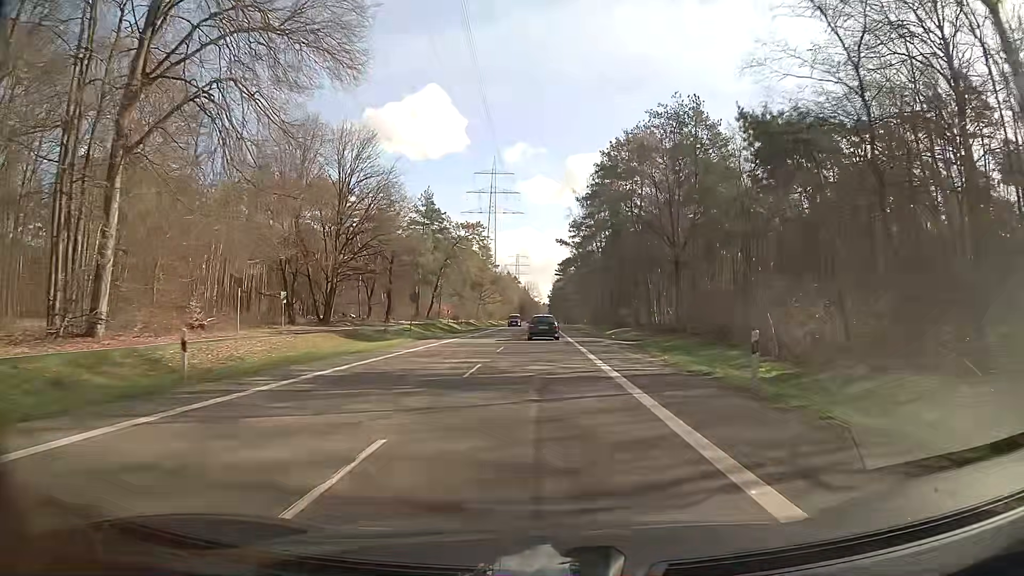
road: secondary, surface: asphalt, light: Day
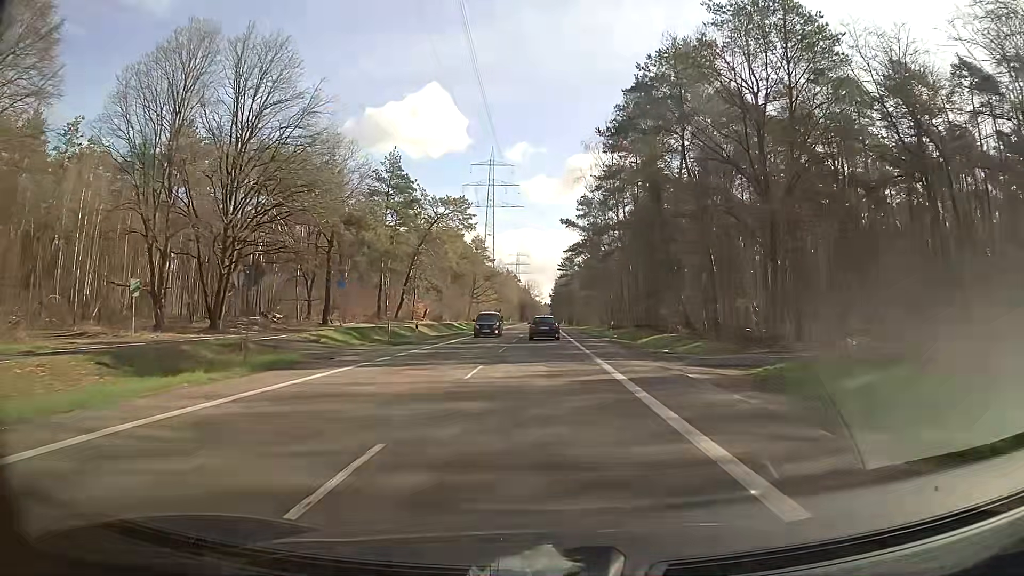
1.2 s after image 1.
(-0.2, +23.0) m; 0°
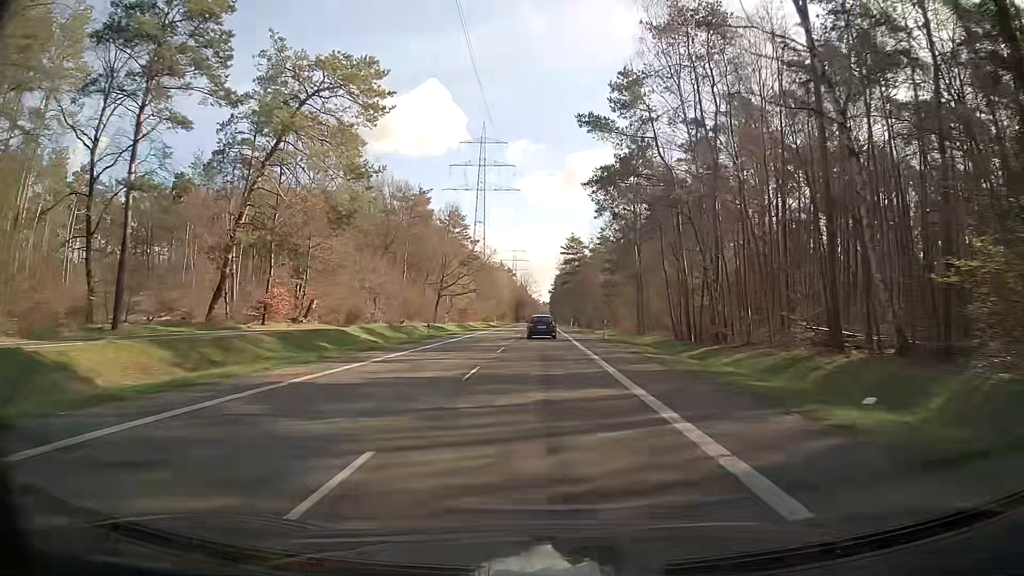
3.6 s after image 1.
(-0.1, +46.2) m; 0°
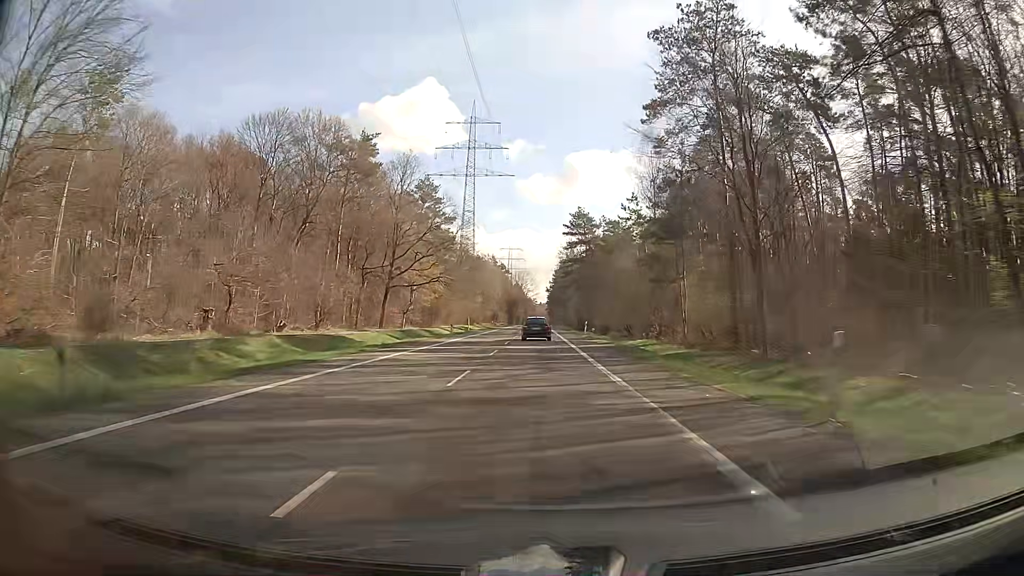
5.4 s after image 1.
(+0.3, +35.3) m; +2°
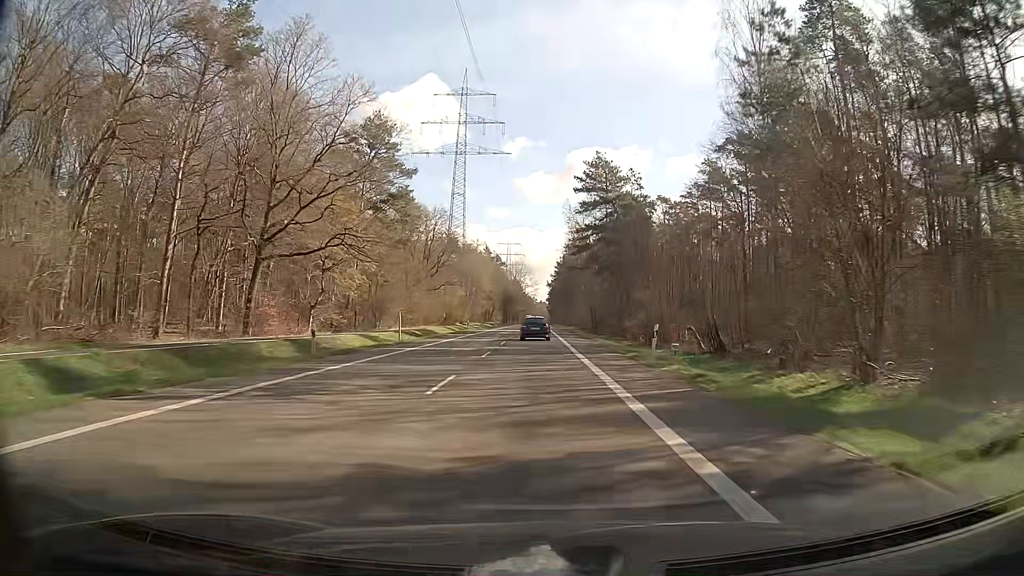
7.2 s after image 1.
(-0.5, +35.8) m; -1°
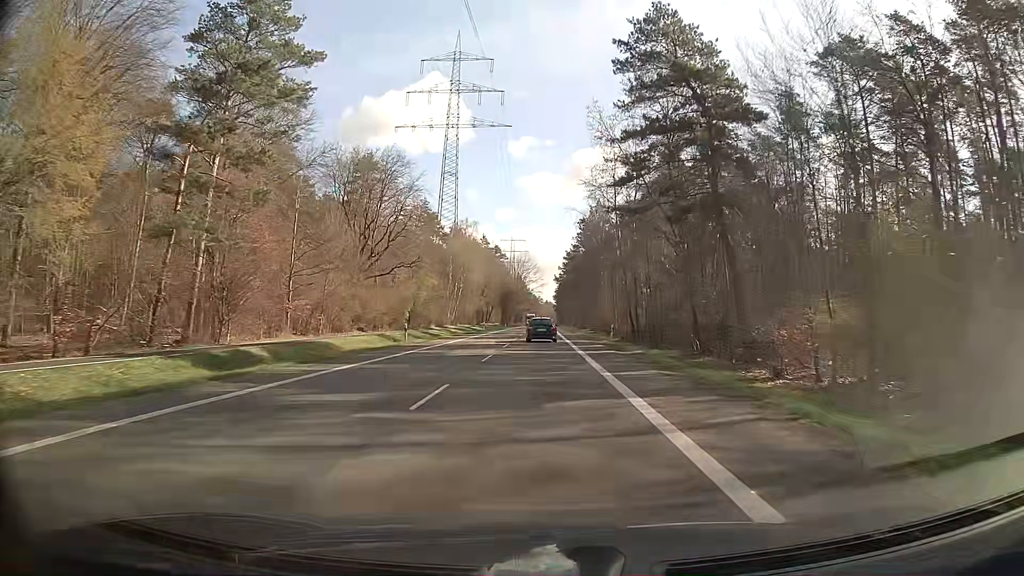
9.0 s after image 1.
(0.0, +36.3) m; 0°
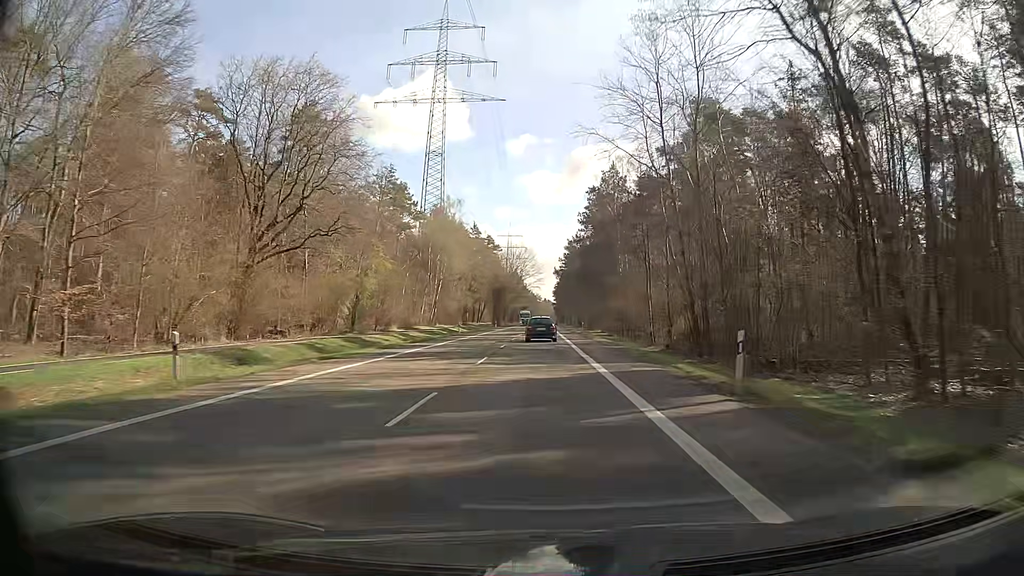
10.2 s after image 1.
(0.0, +24.4) m; 0°
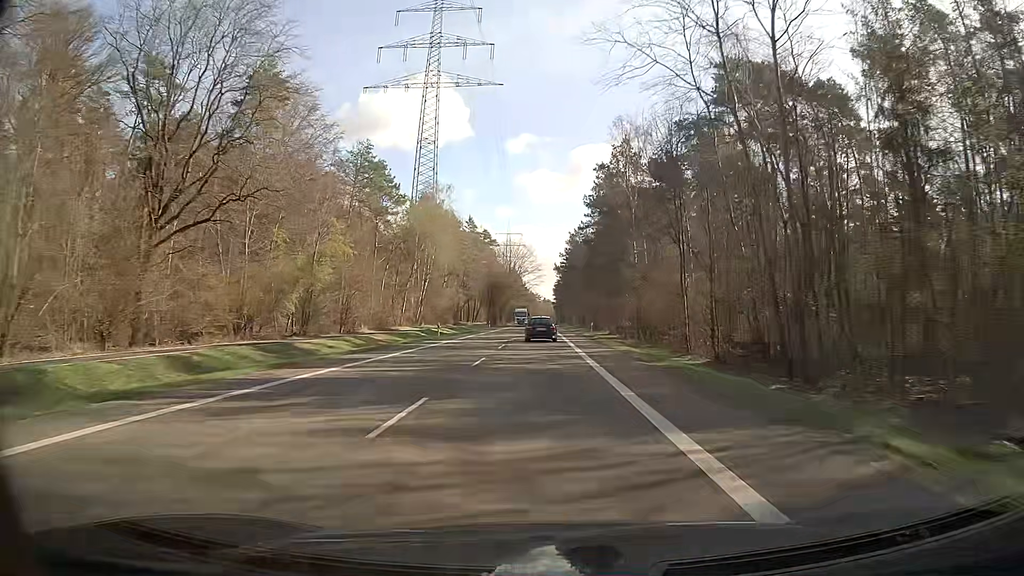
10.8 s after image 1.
(0.0, +12.3) m; 0°
(0, +10) (0, +20) (0, +30) (0, +40) (0, +50) (0, +60) (0, +70) (0, +80) (0, +90) (0, +100) m
